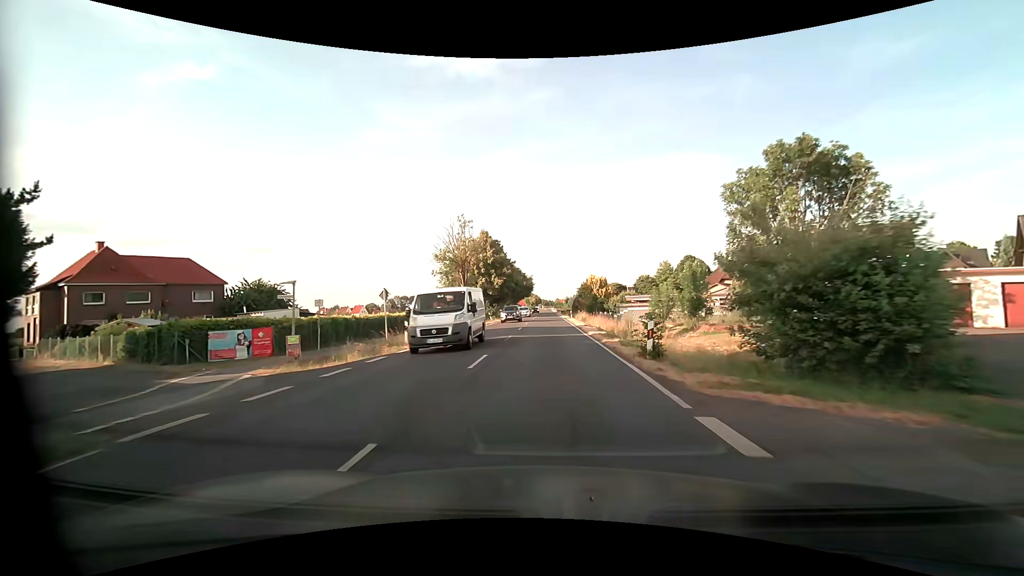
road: primary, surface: asphalt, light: Day
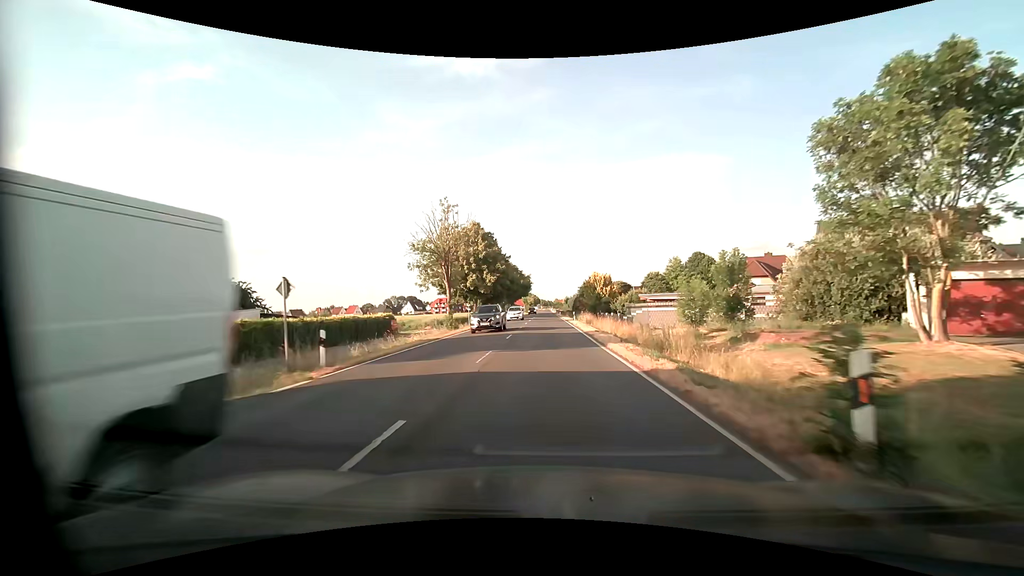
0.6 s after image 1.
(0.0, +8.1) m; 0°
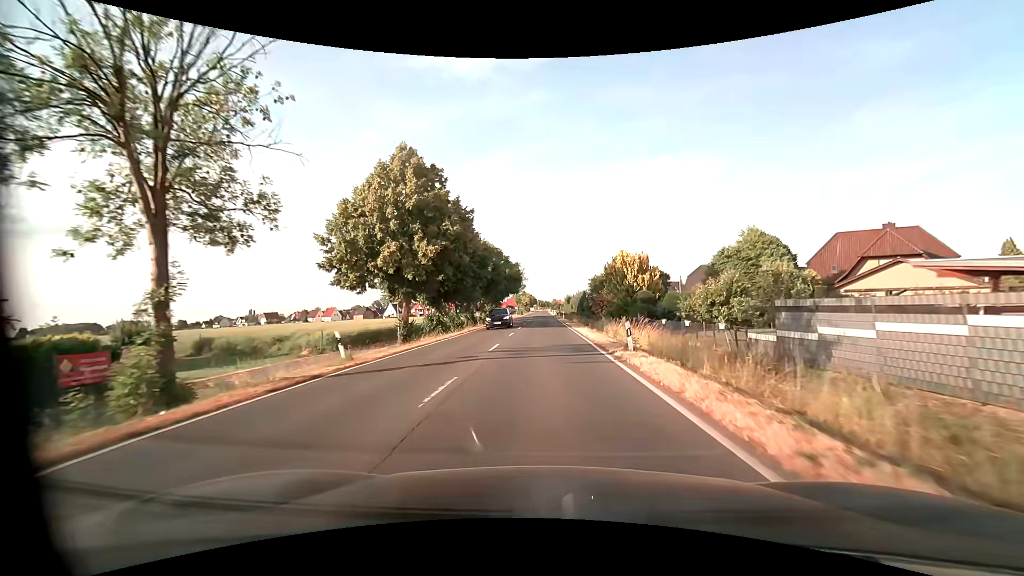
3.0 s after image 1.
(+0.2, +32.7) m; 0°
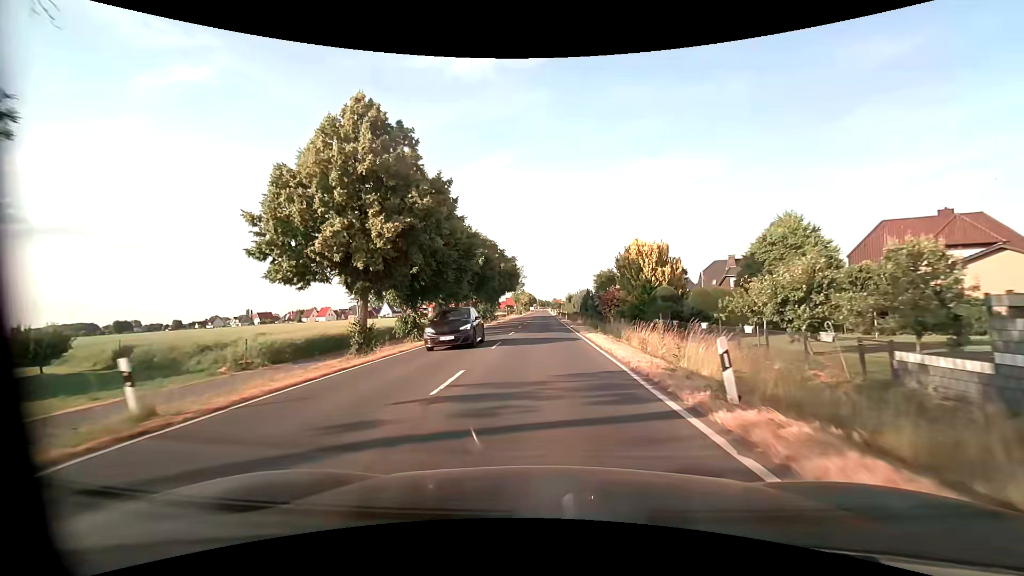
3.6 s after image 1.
(0.0, +8.2) m; 0°
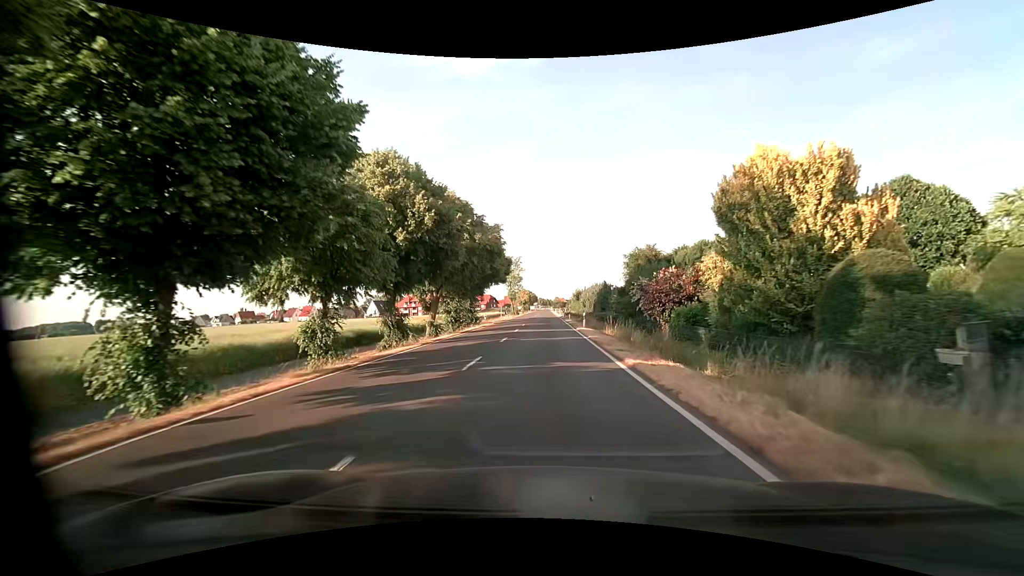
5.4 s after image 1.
(-0.1, +24.6) m; 0°
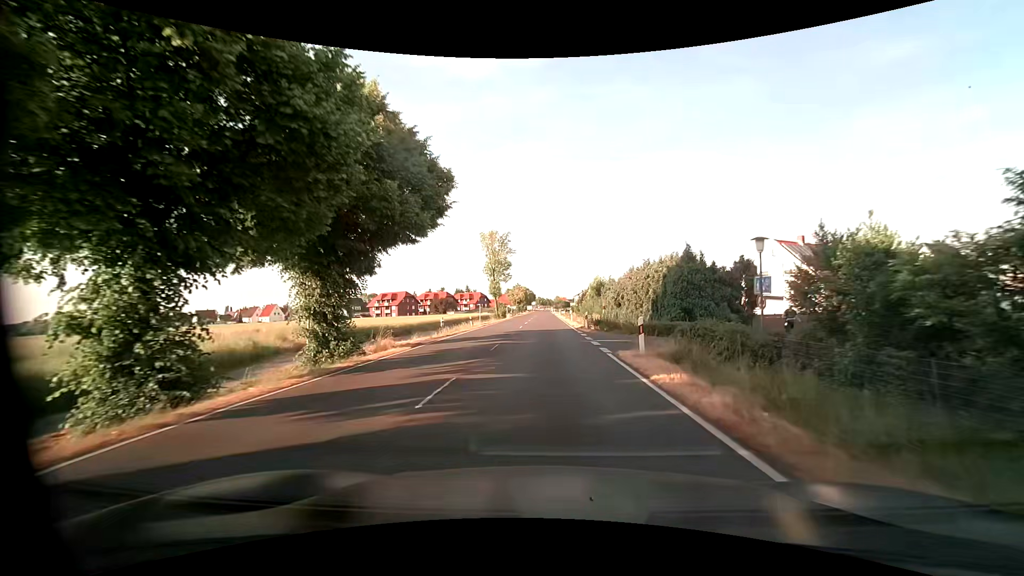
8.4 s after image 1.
(0.0, +40.4) m; 0°
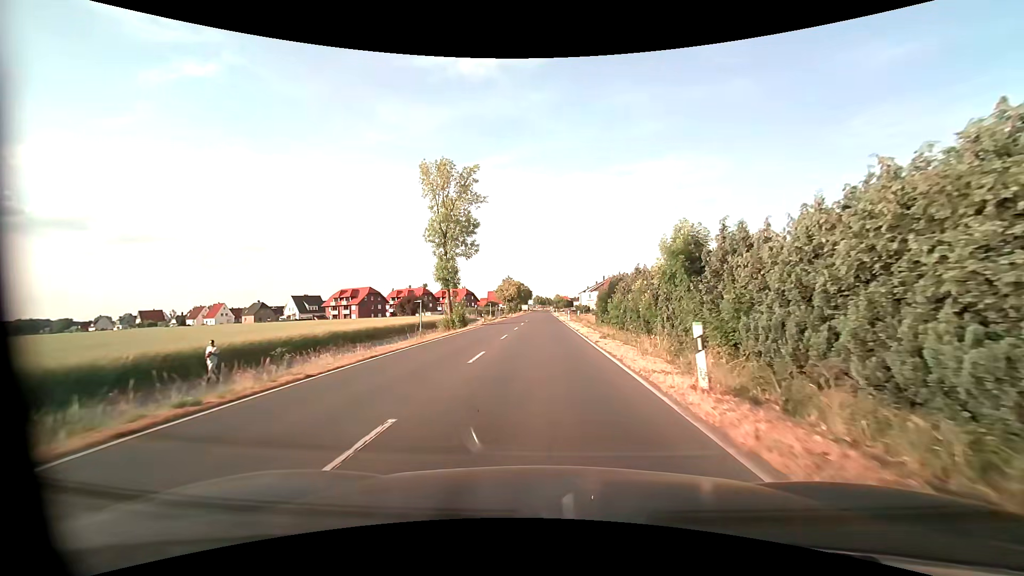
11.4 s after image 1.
(+0.1, +40.3) m; 0°
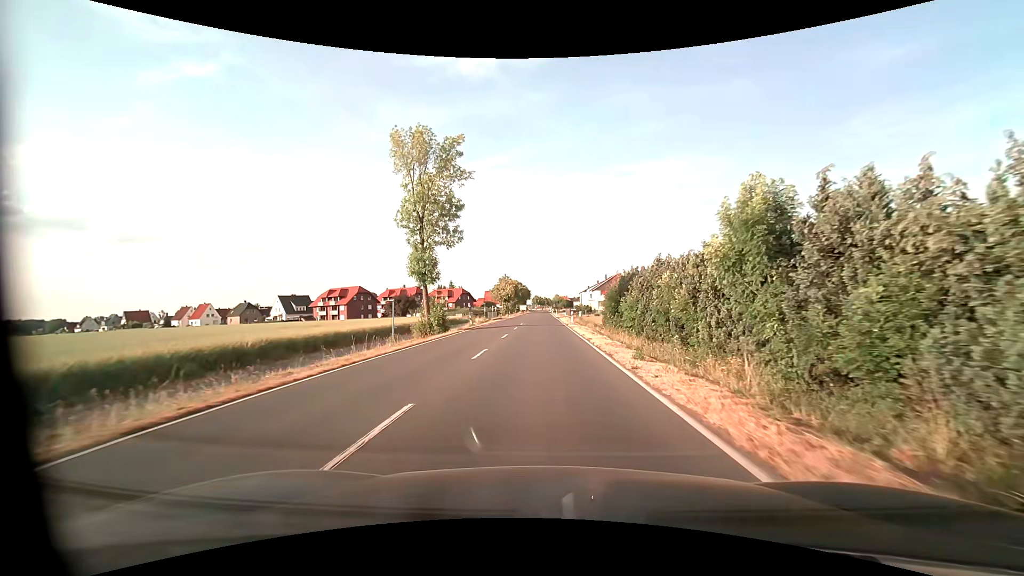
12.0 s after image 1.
(0.0, +8.1) m; 0°
(0, +10) (0, +20) (0, +30) (0, +40) (0, +50) (0, +60) (0, +70) (0, +80) (0, +90) (0, +100) m
